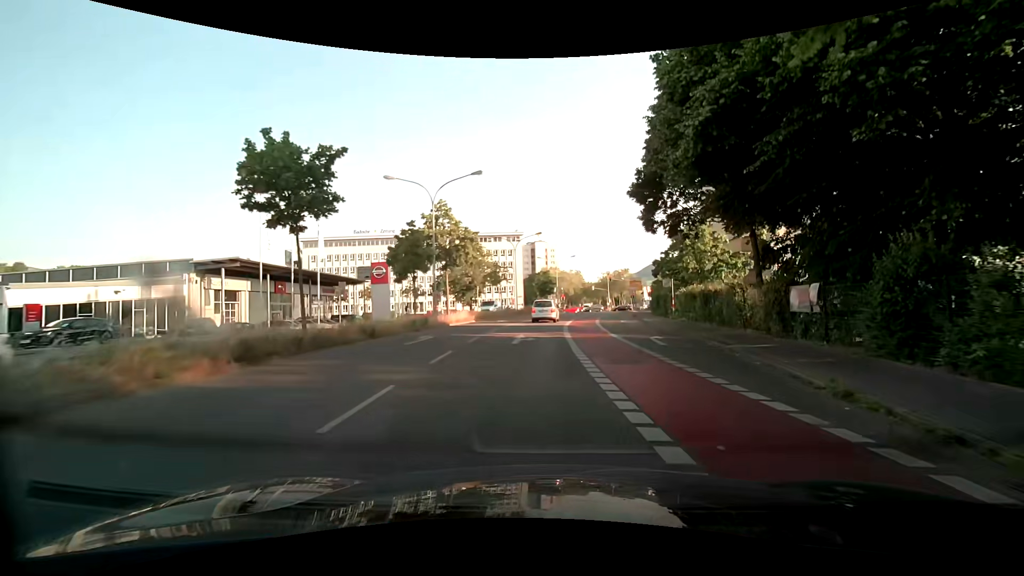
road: secondary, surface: asphalt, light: Day
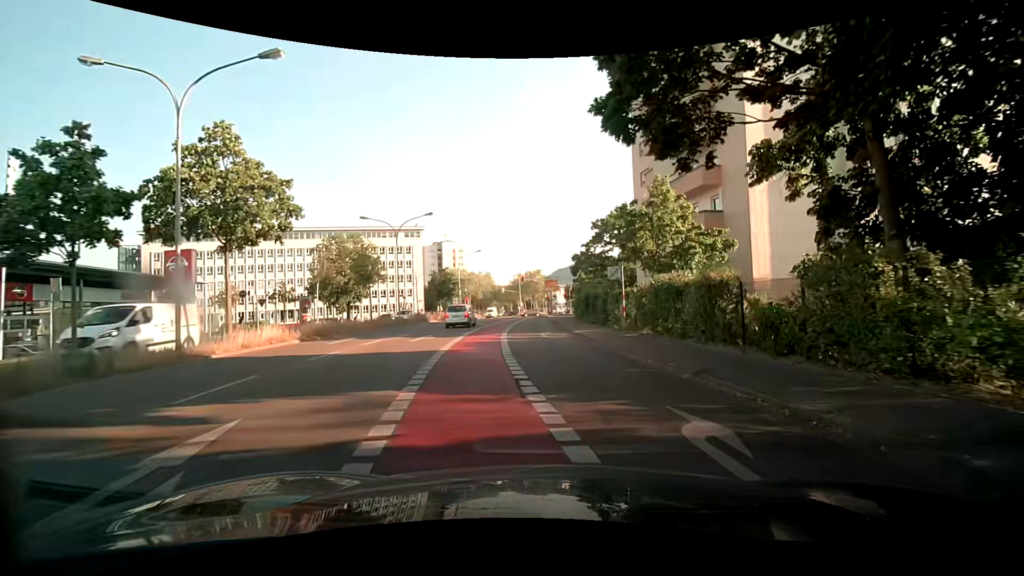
(+1.8, +14.9) m; +10°
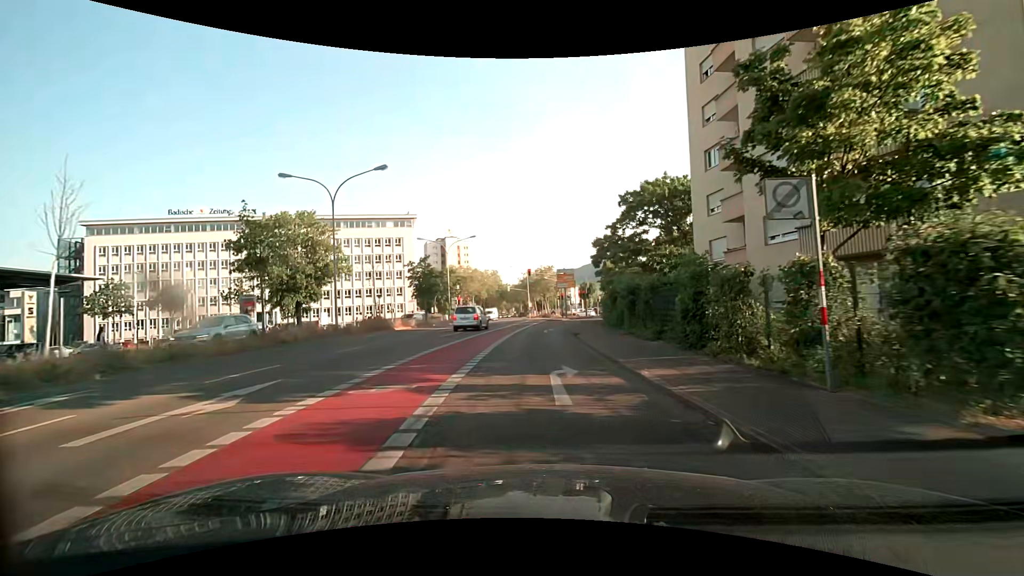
(+0.5, +15.6) m; 0°
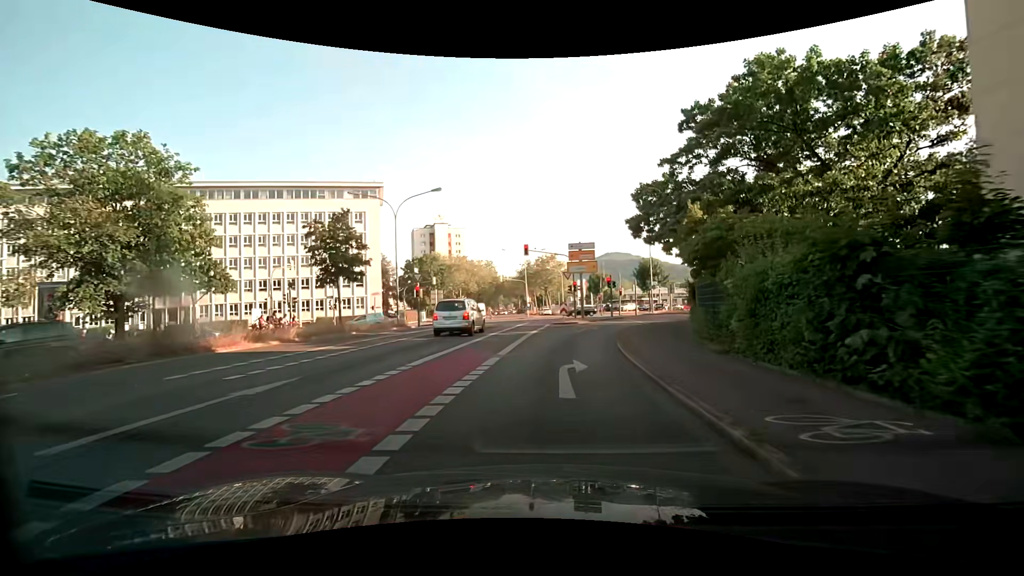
(-0.3, +20.6) m; 0°
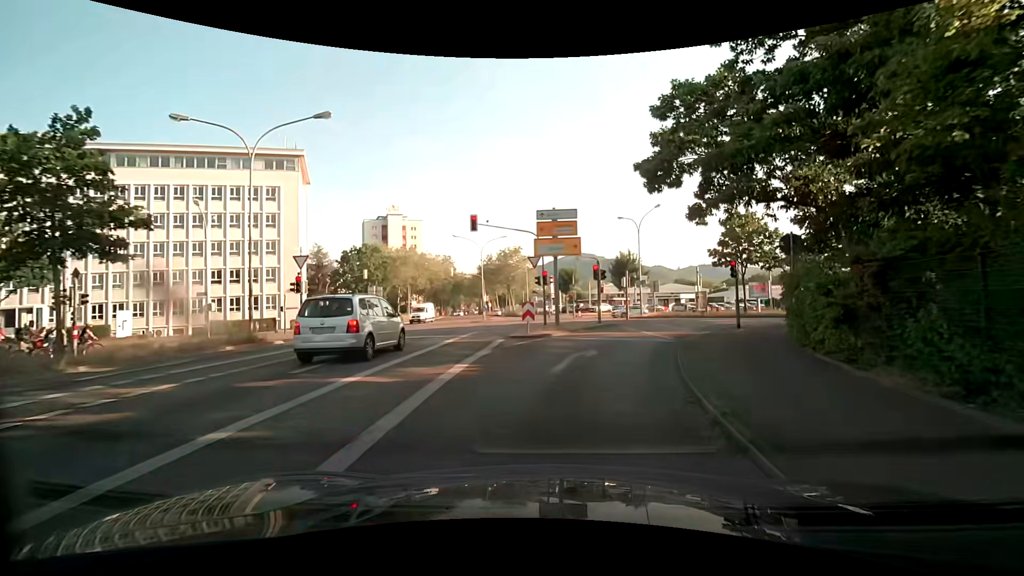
(+0.5, +13.4) m; +5°
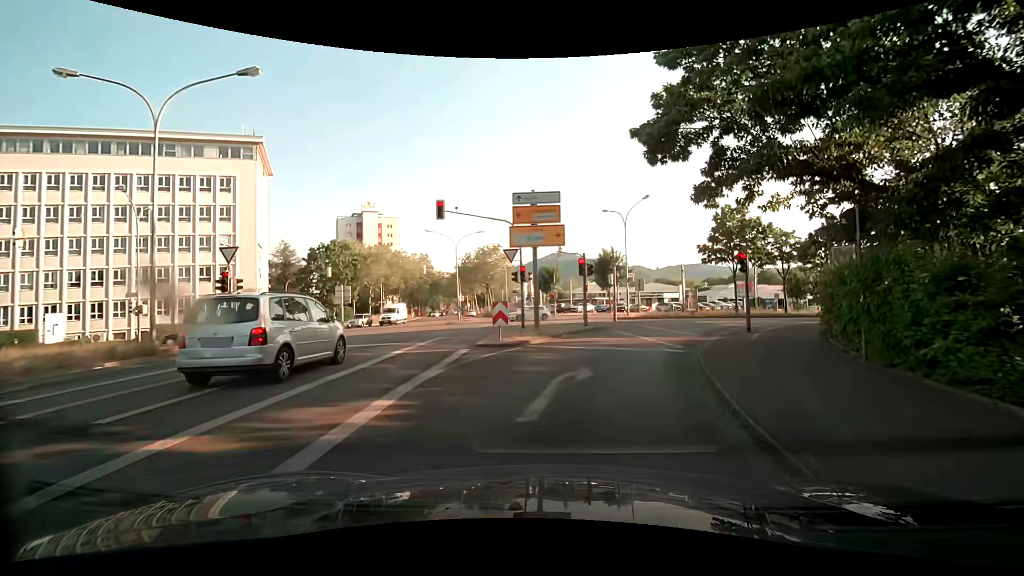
(0.0, +3.7) m; +1°
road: secondary_link
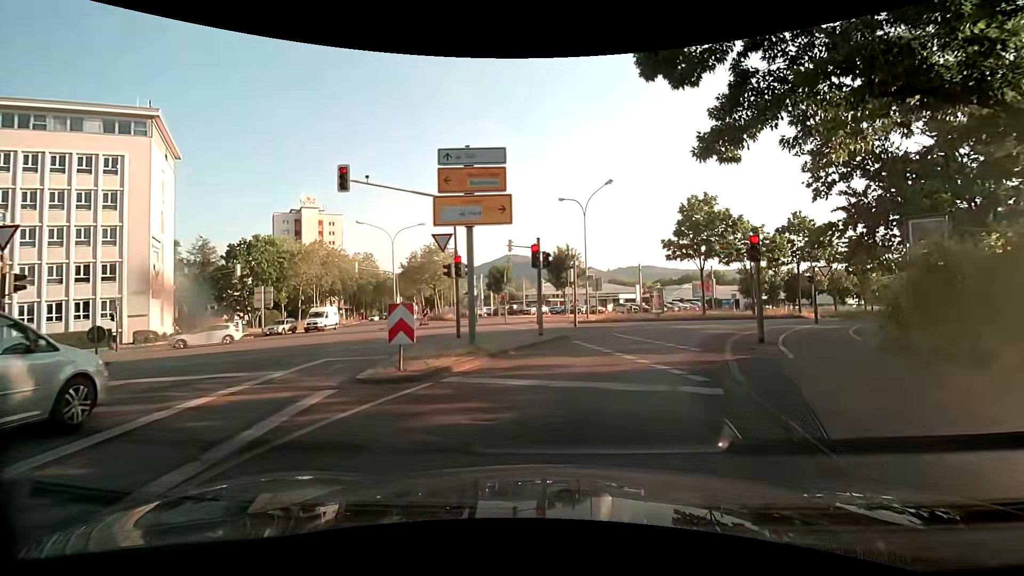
(+0.3, +5.8) m; +5°
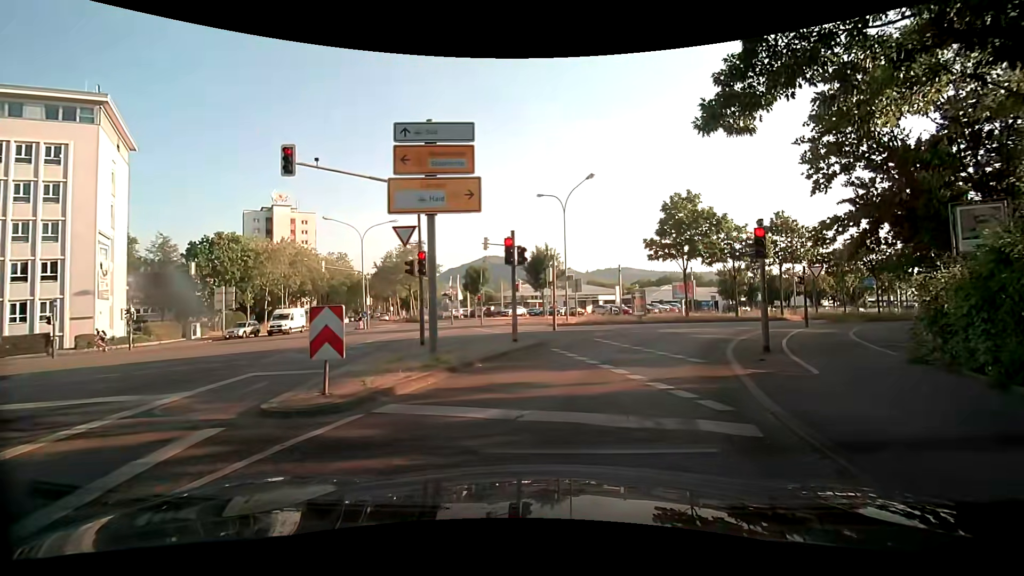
(+0.1, +2.0) m; +2°
